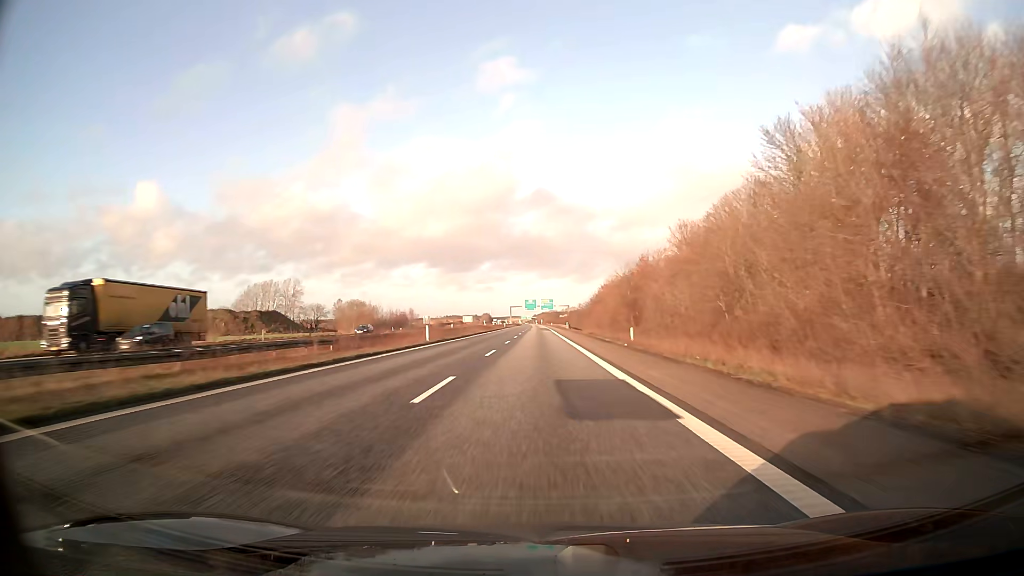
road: motorway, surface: asphalt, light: Day
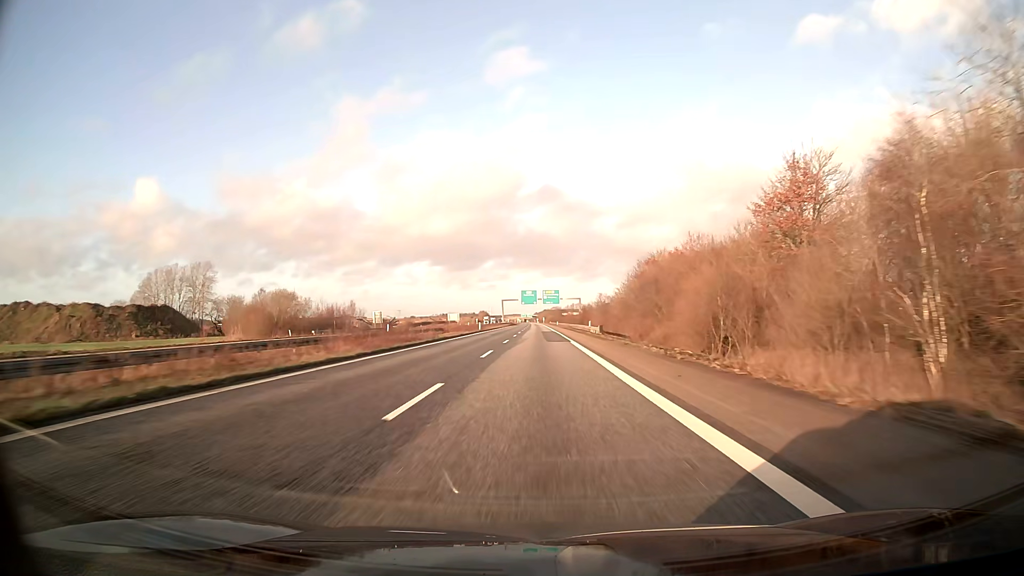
(0.0, +61.9) m; 0°
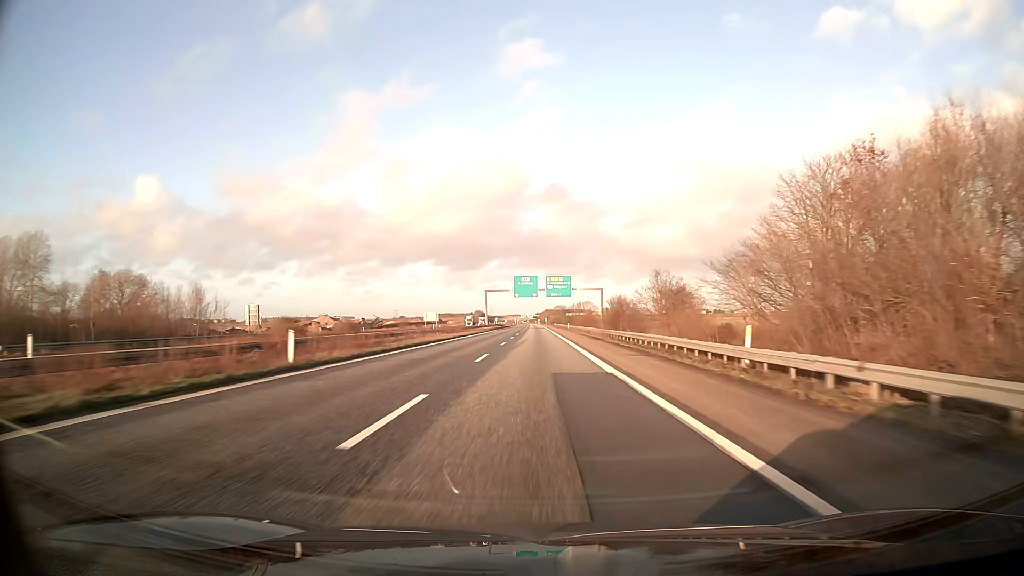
(-0.2, +62.0) m; 0°
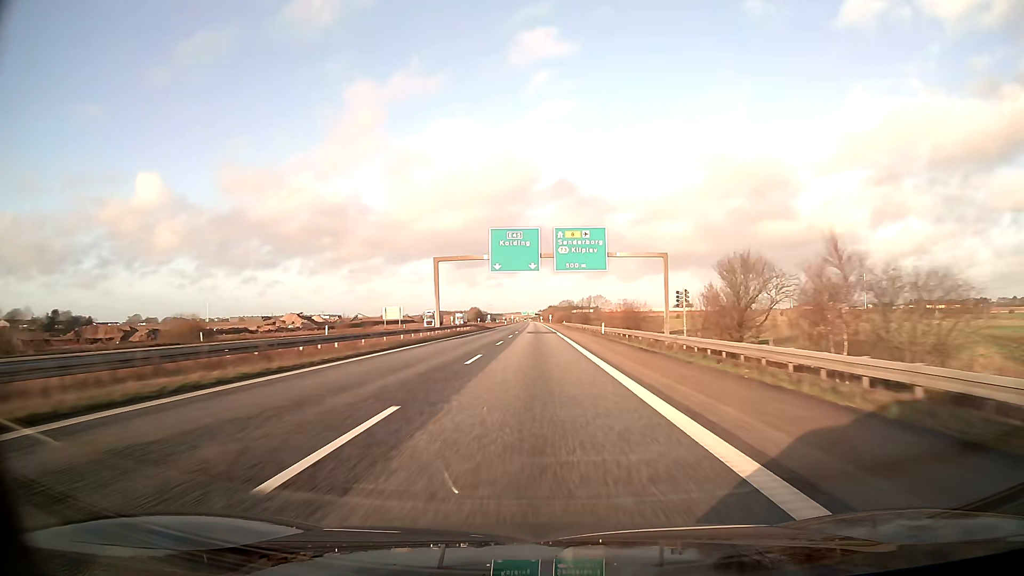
(0.0, +62.0) m; 0°
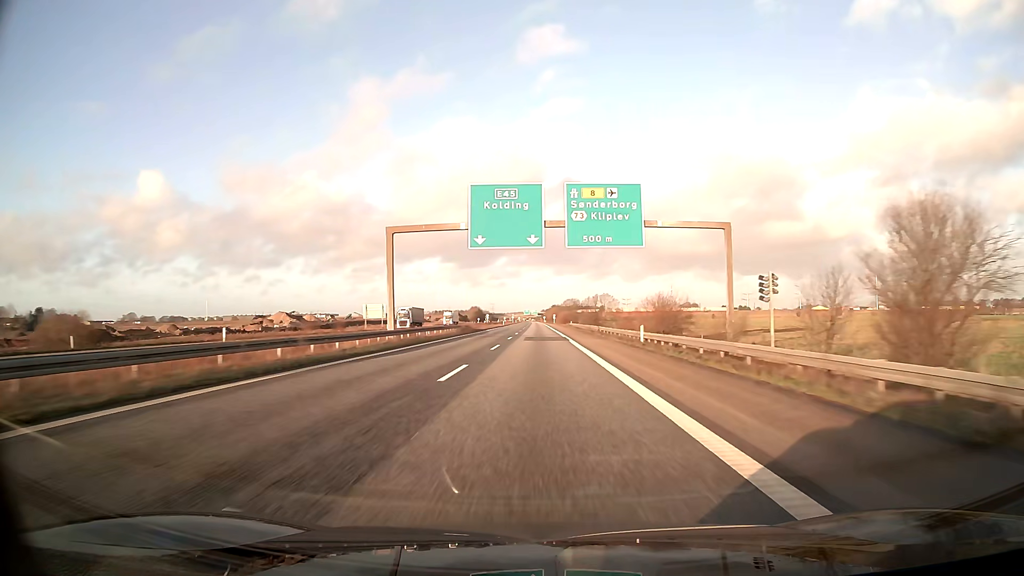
(-0.1, +20.7) m; 0°
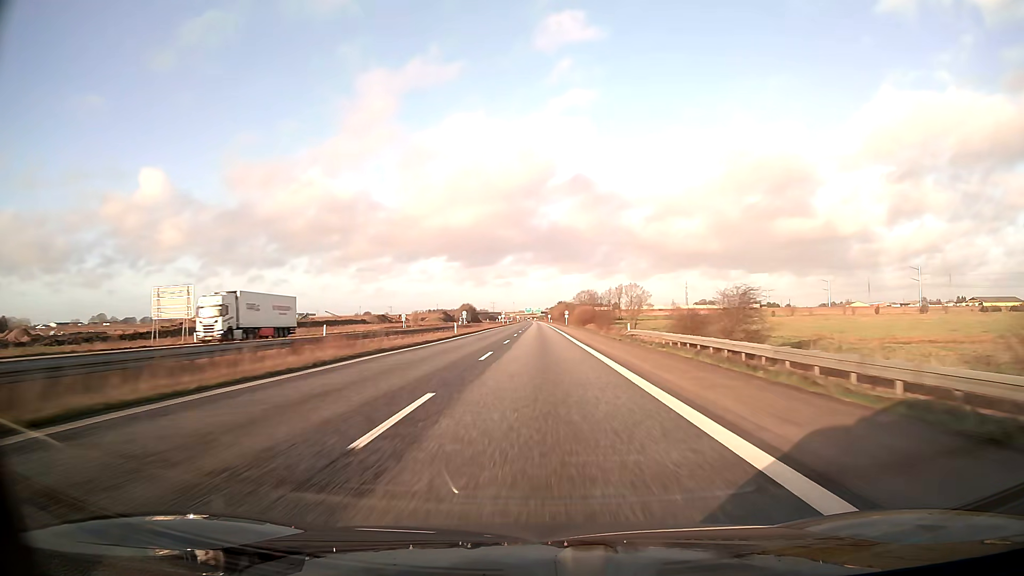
(-0.4, +82.4) m; 0°
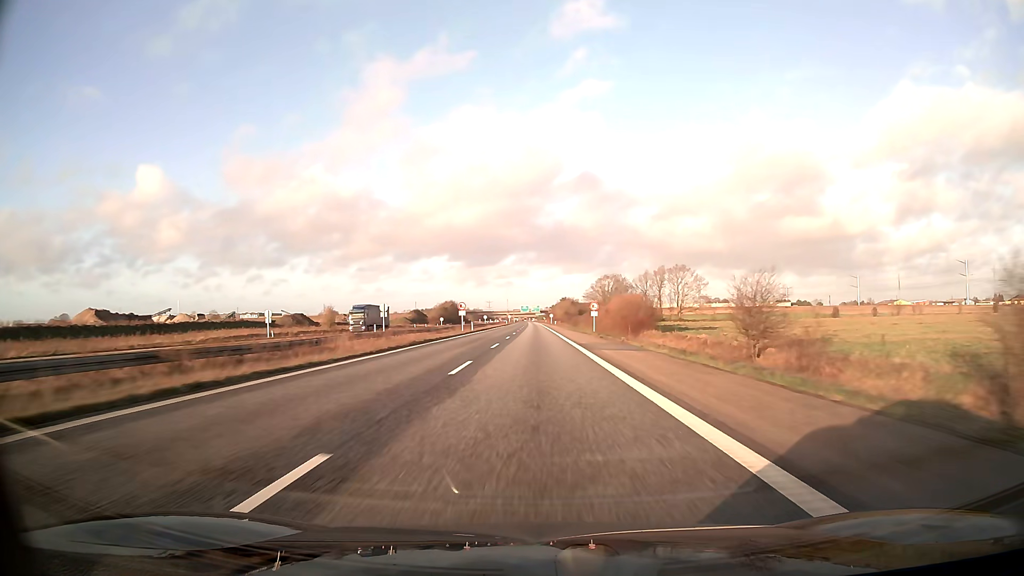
(0.0, +80.3) m; 0°
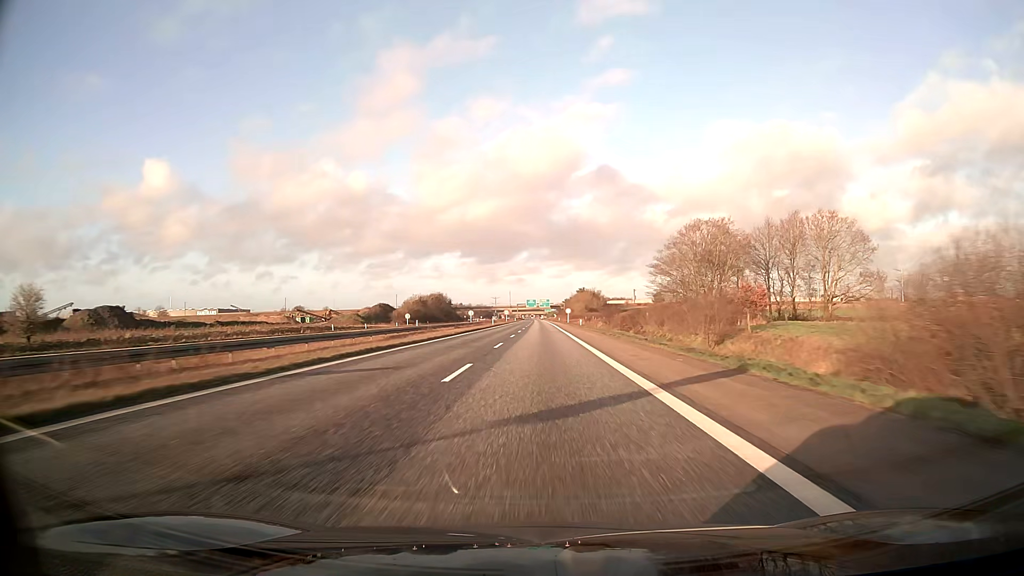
(-0.5, +77.5) m; -1°
(0, +10) (0, +20) (0, +30) (0, +40) (0, +50) (0, +60) (0, +70) (0, +80) (0, +90) (0, +100) m
